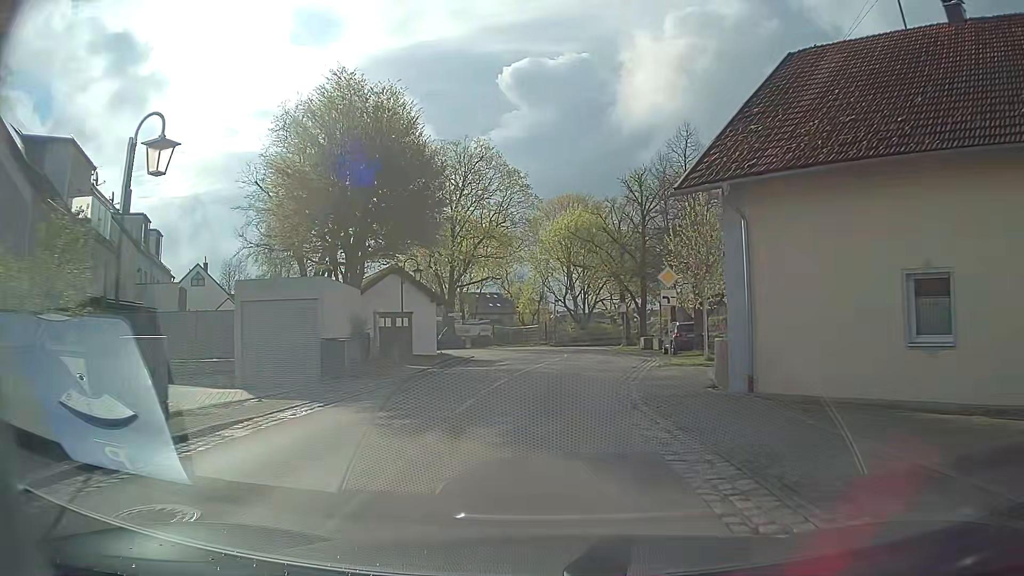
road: residential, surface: asphalt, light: Day
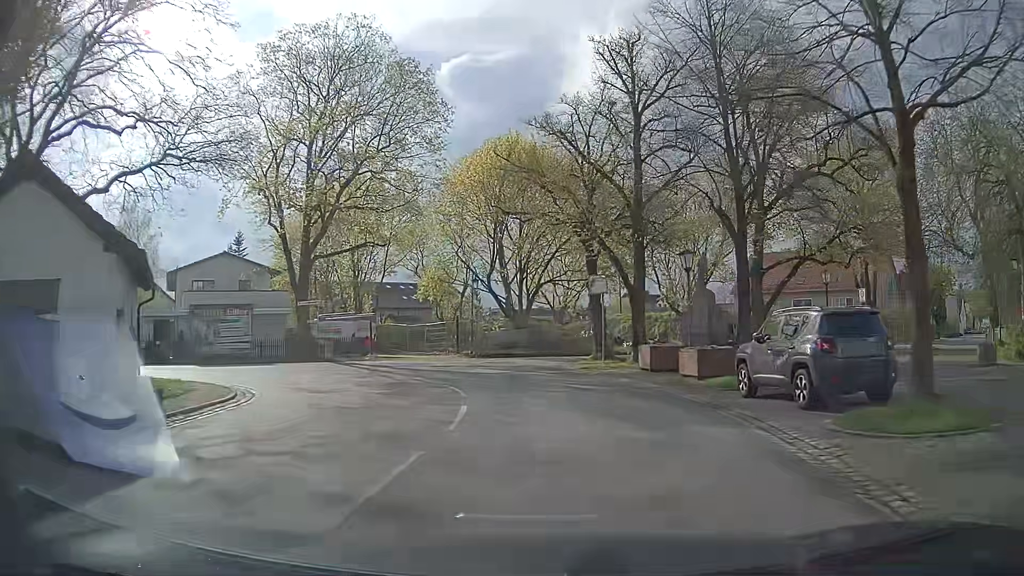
(+1.1, +24.5) m; +6°
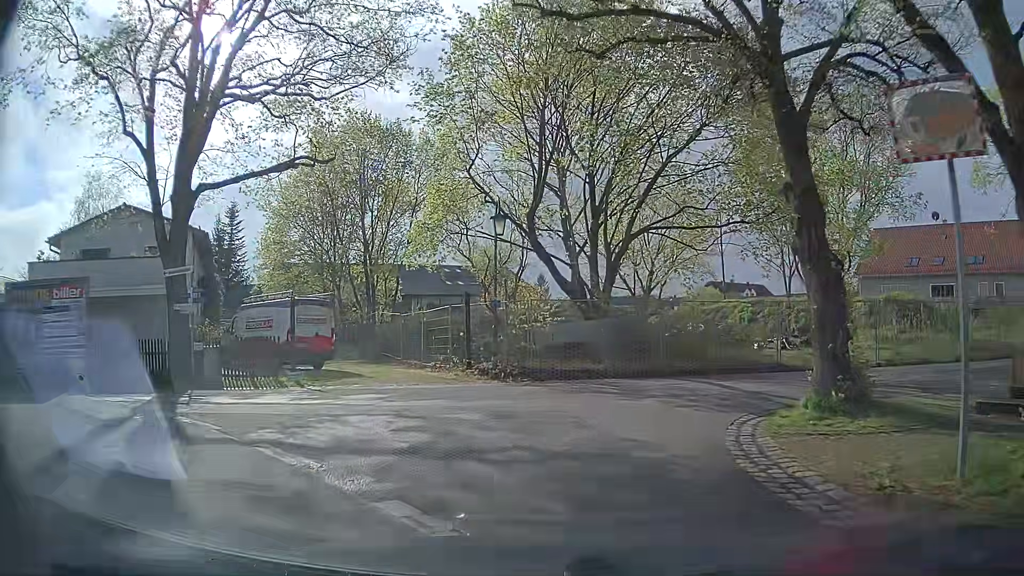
(-0.8, +19.0) m; -7°
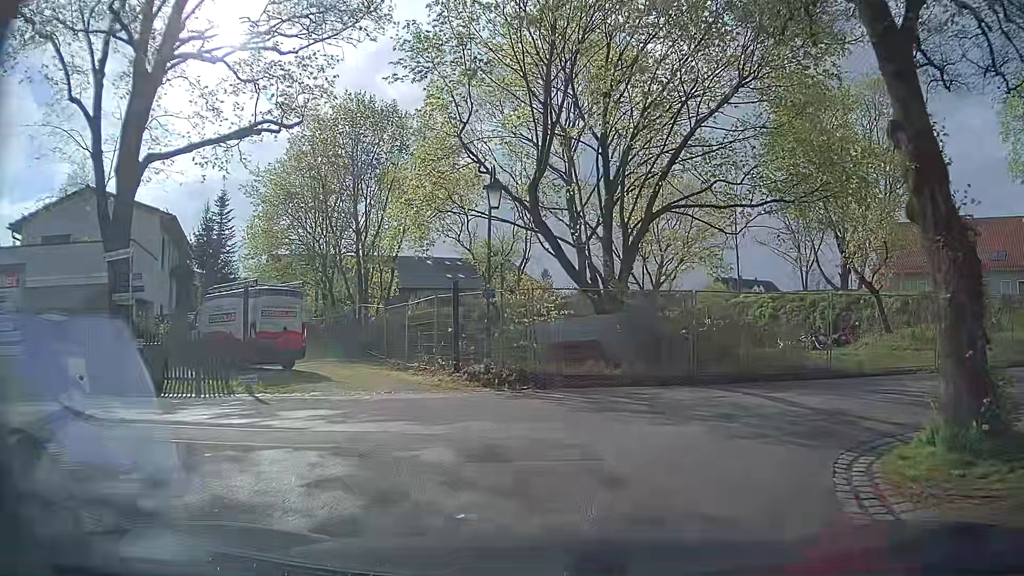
(0.0, +3.3) m; +2°
